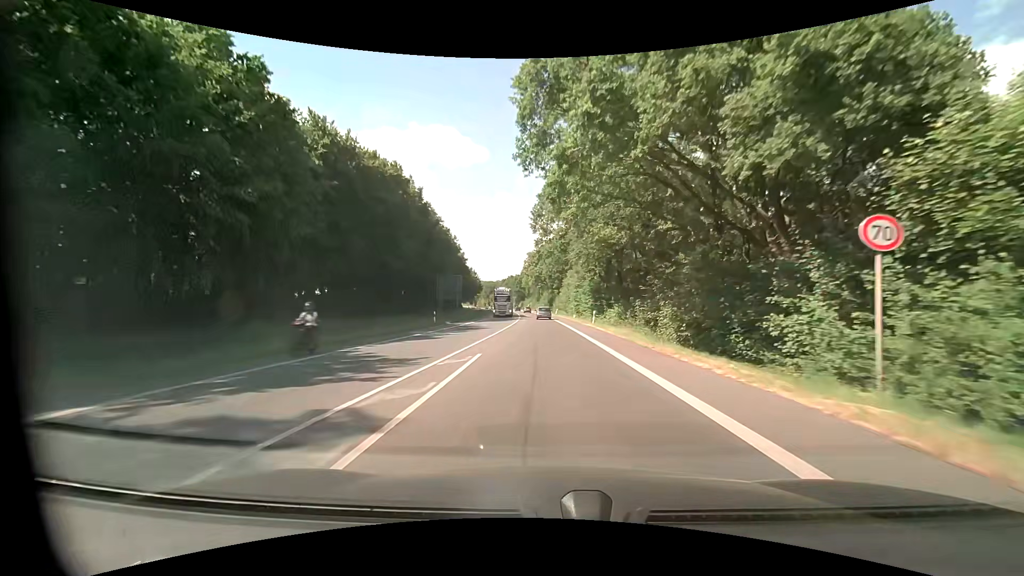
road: primary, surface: asphalt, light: Day
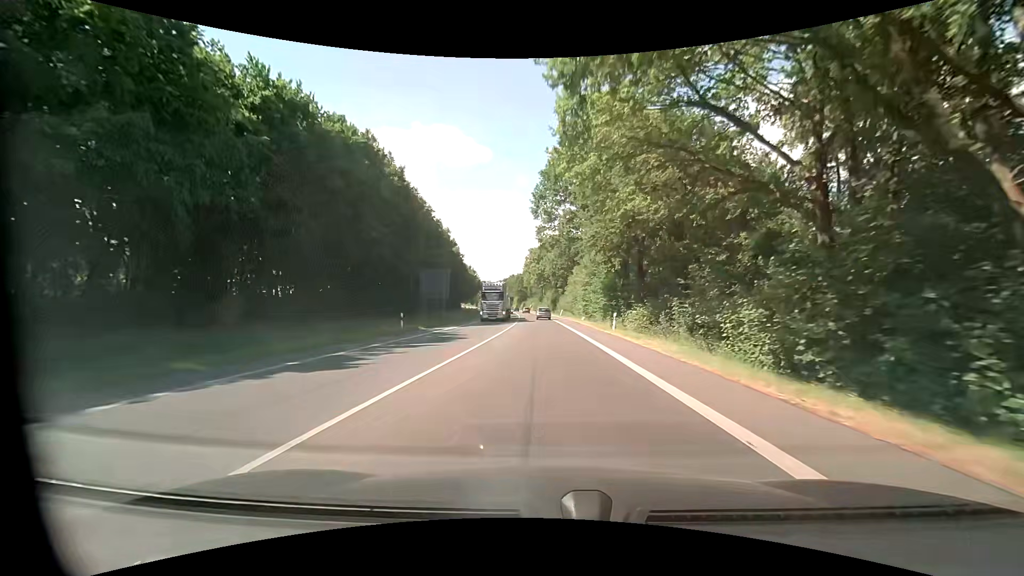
(0.0, +10.2) m; 0°
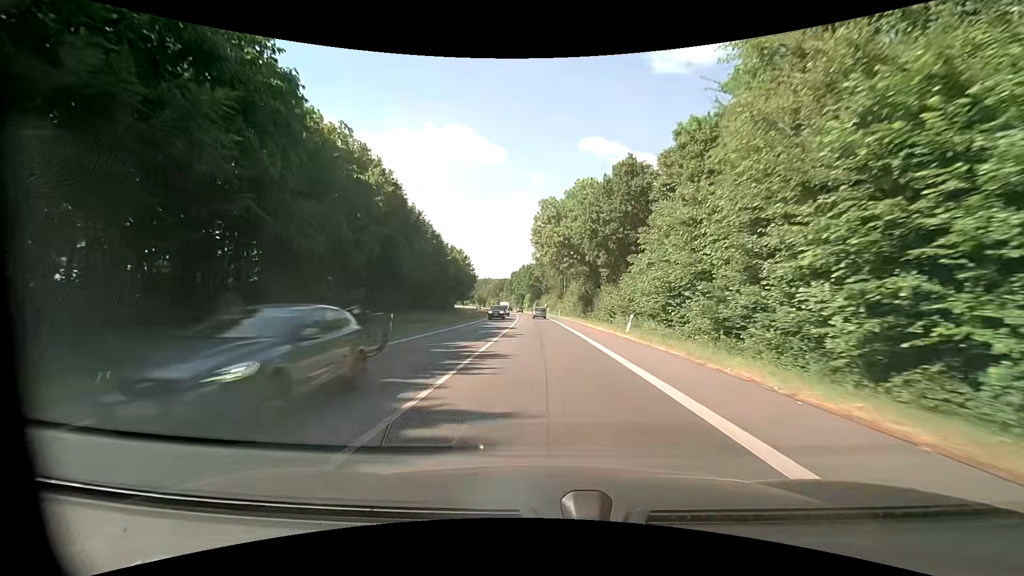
(-0.9, +53.2) m; -2°
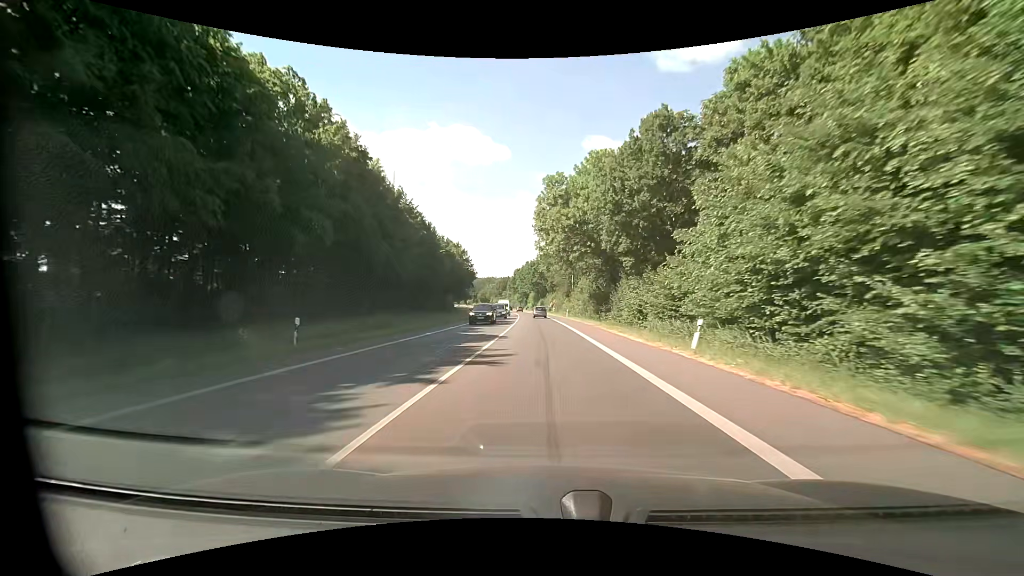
(0.0, +11.0) m; 0°
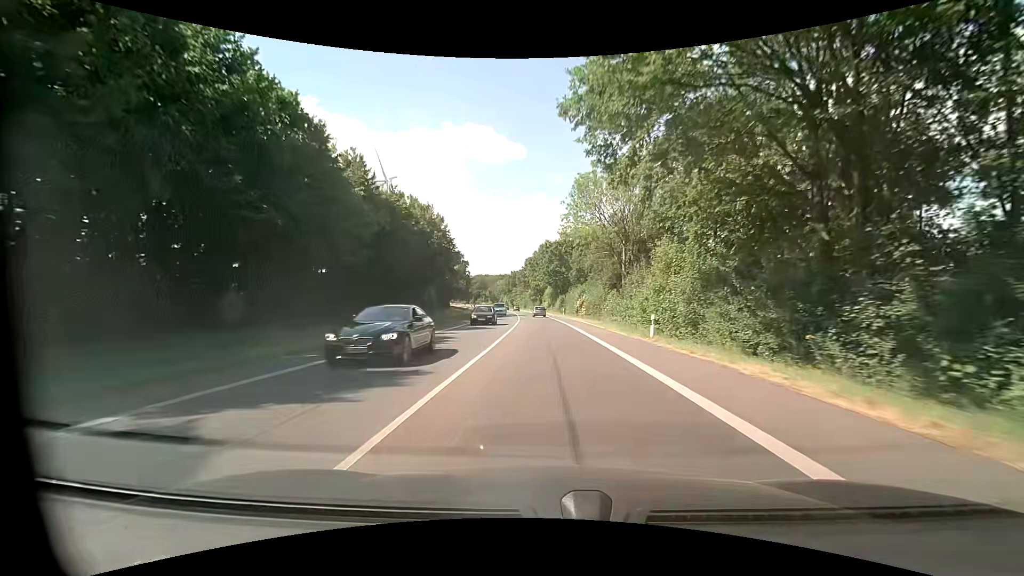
(-0.7, +44.9) m; -2°
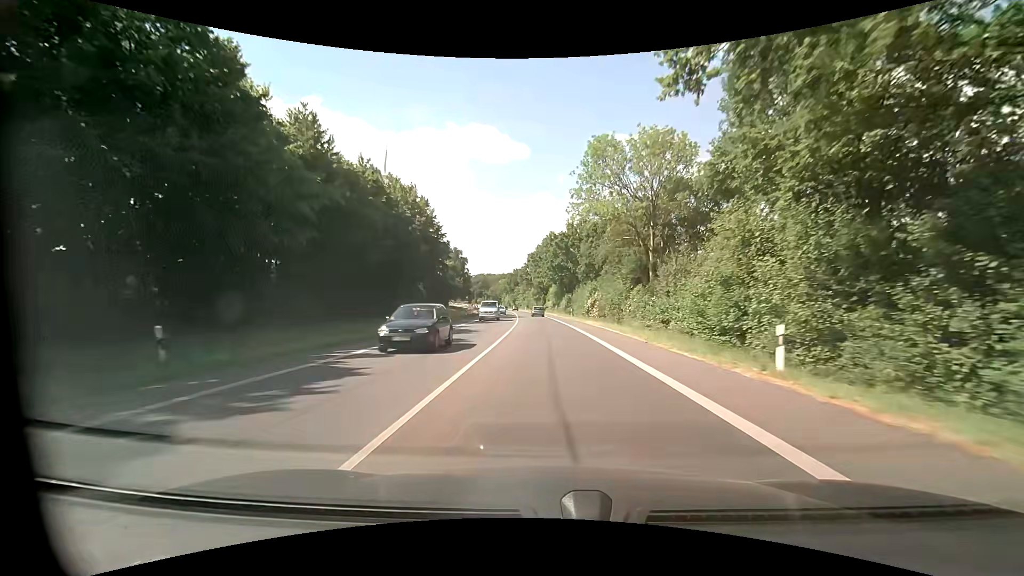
(-0.1, +11.4) m; -1°
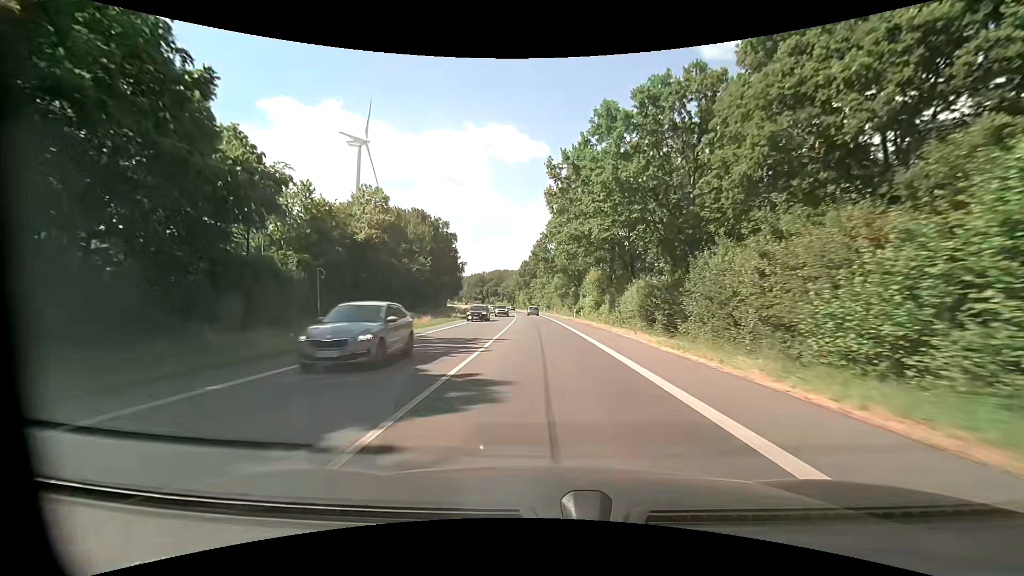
(-0.6, +57.4) m; -2°
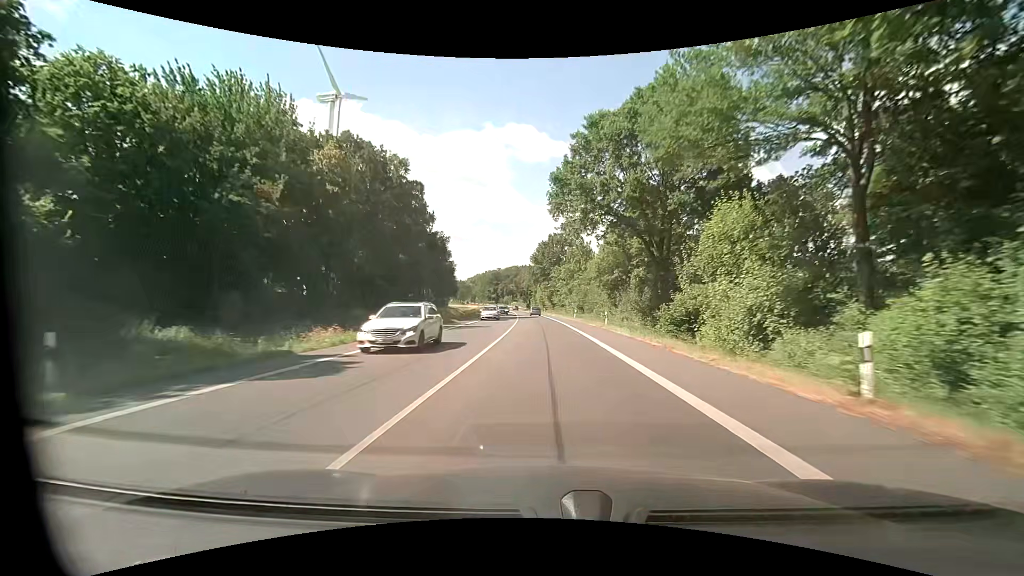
(-0.8, +46.3) m; -2°
(0, +10) (0, +20) (-1, +30) (-1, +40) (-1, +50) (-2, +60) (-2, +70) (-3, +80) (-4, +90) (-5, +100) m
